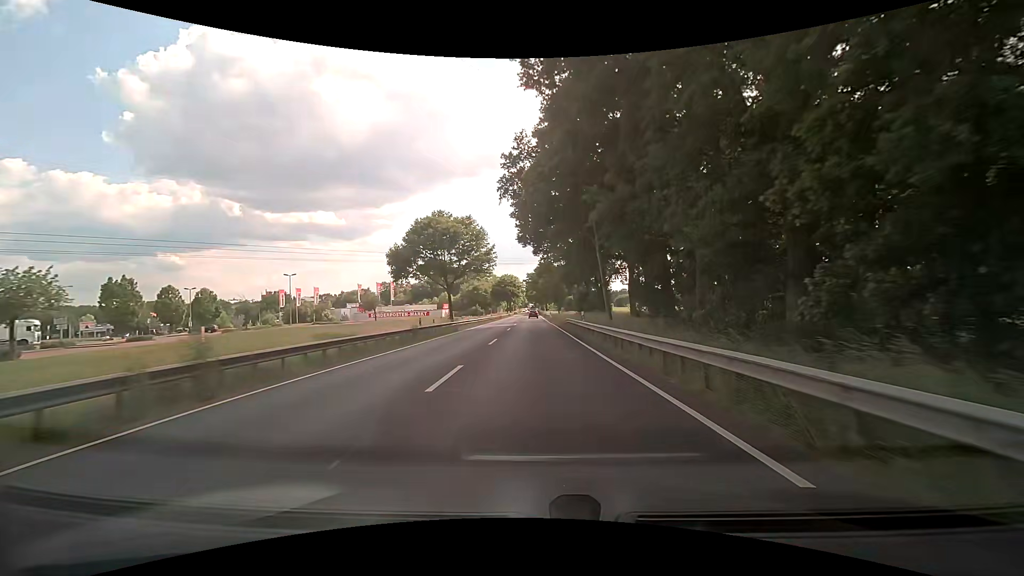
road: primary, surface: asphalt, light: Day
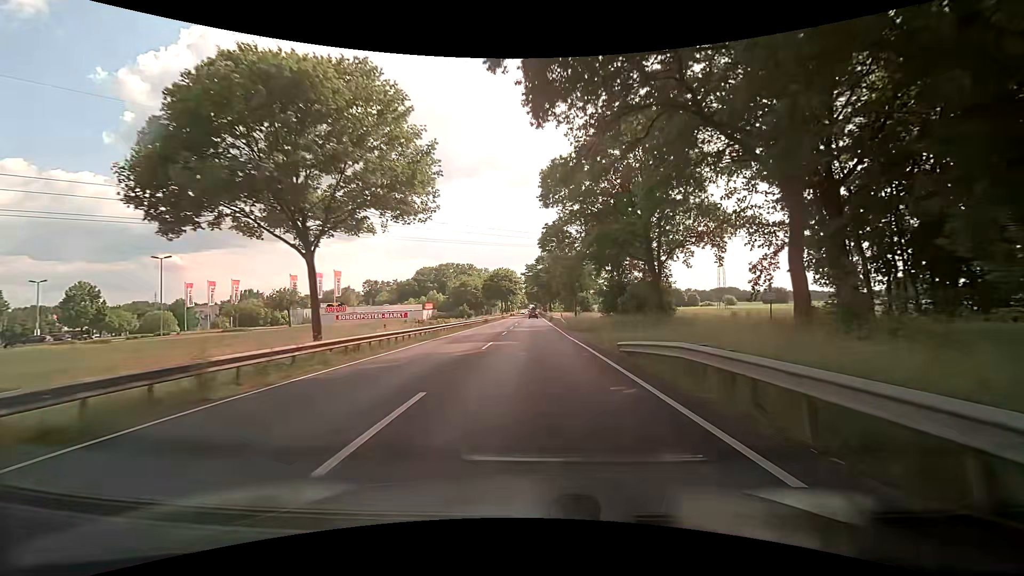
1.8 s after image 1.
(0.0, +31.4) m; 0°
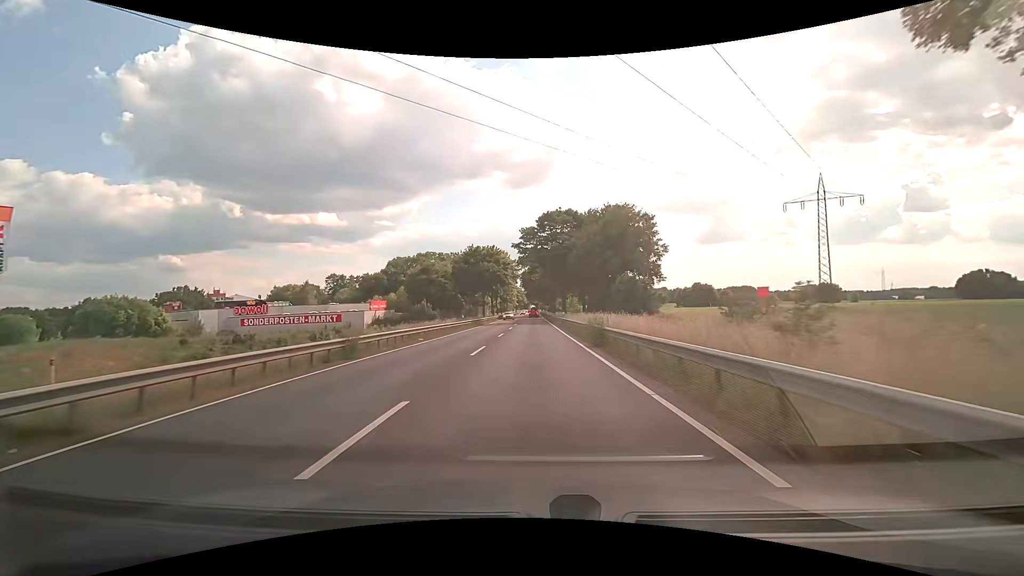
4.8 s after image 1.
(-0.3, +50.8) m; 0°
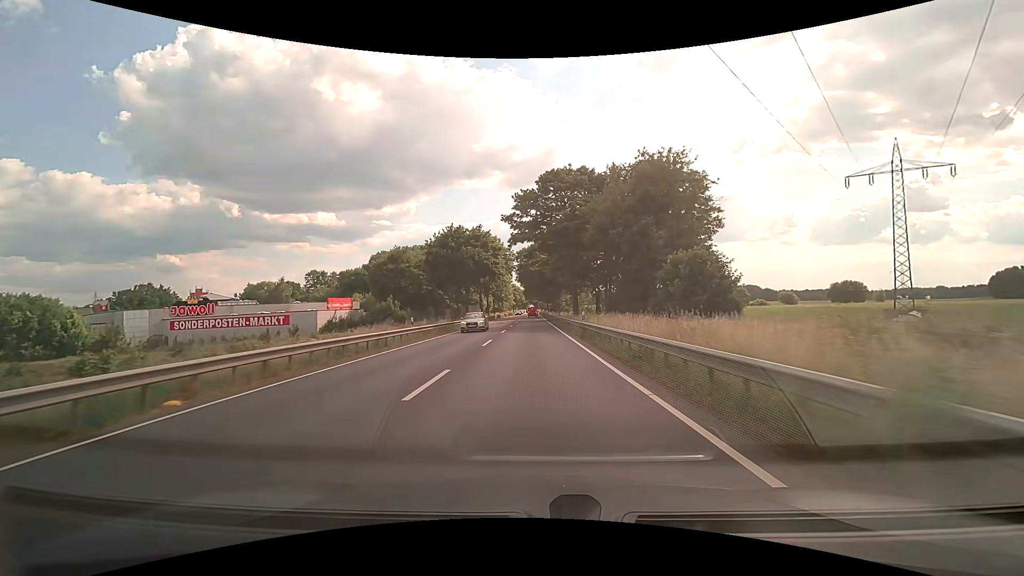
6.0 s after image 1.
(-0.1, +19.9) m; 0°
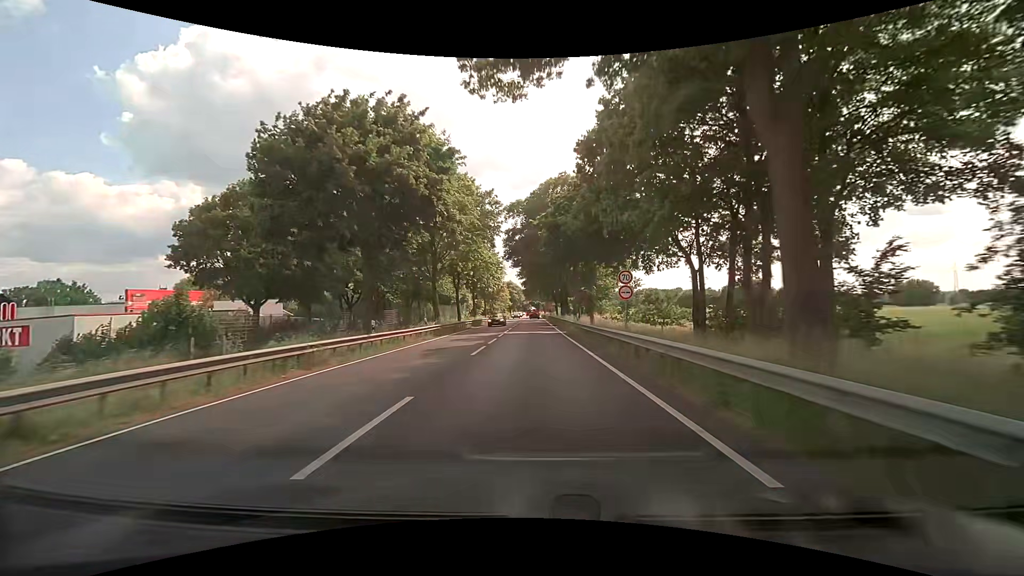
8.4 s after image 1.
(-0.1, +39.7) m; 0°
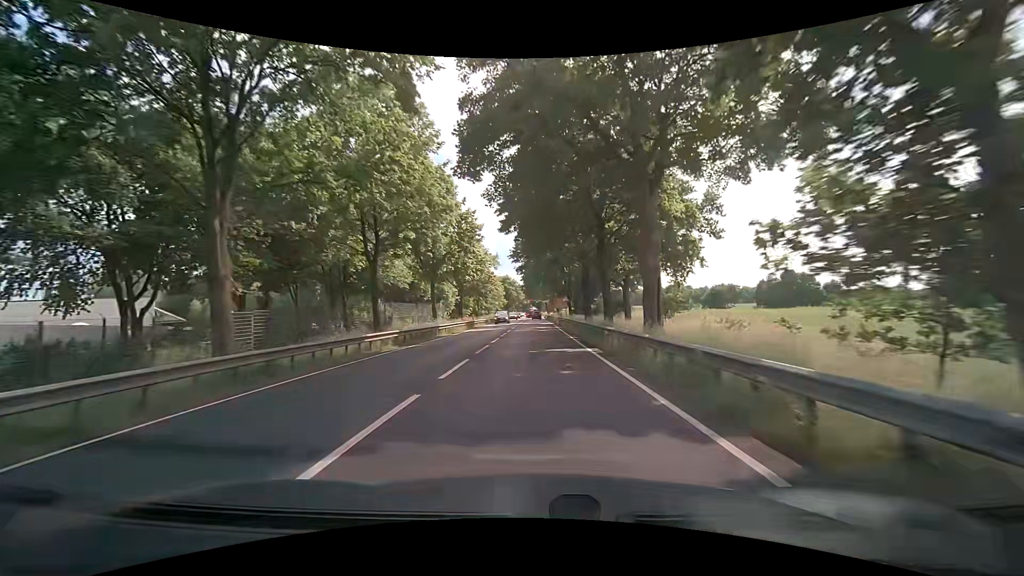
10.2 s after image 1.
(+0.1, +30.0) m; 0°
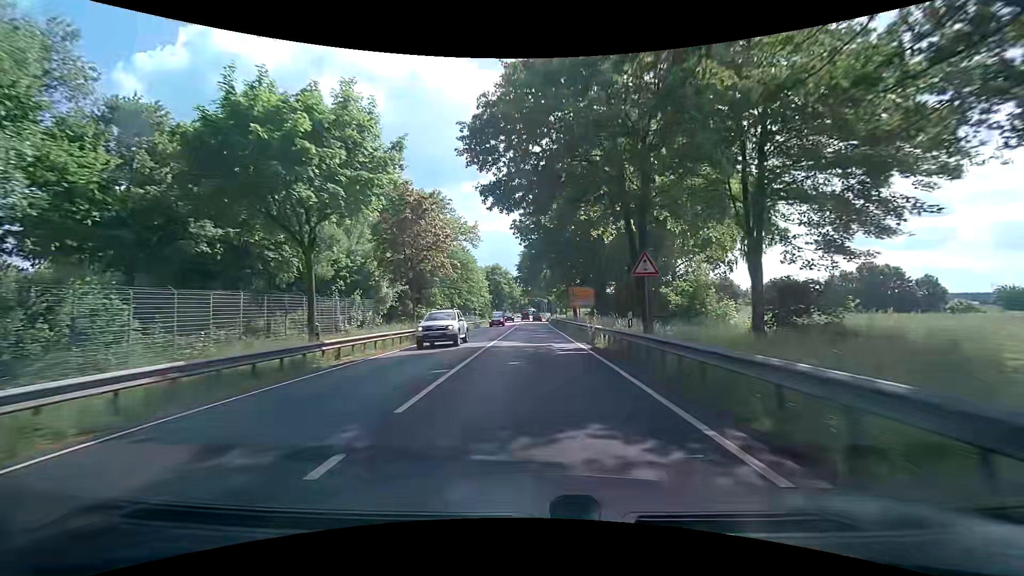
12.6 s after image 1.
(-0.1, +39.4) m; 0°
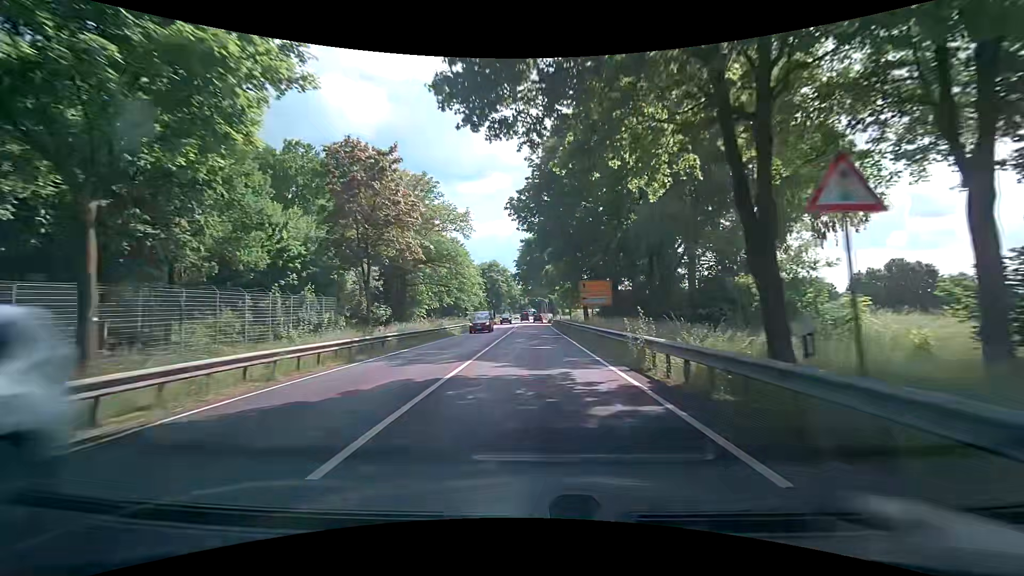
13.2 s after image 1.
(+0.1, +9.7) m; 0°
(0, +10) (0, +20) (0, +30) (0, +40) (0, +50) (0, +60) (0, +70) (0, +80) (+1, +90) (+1, +100) m
